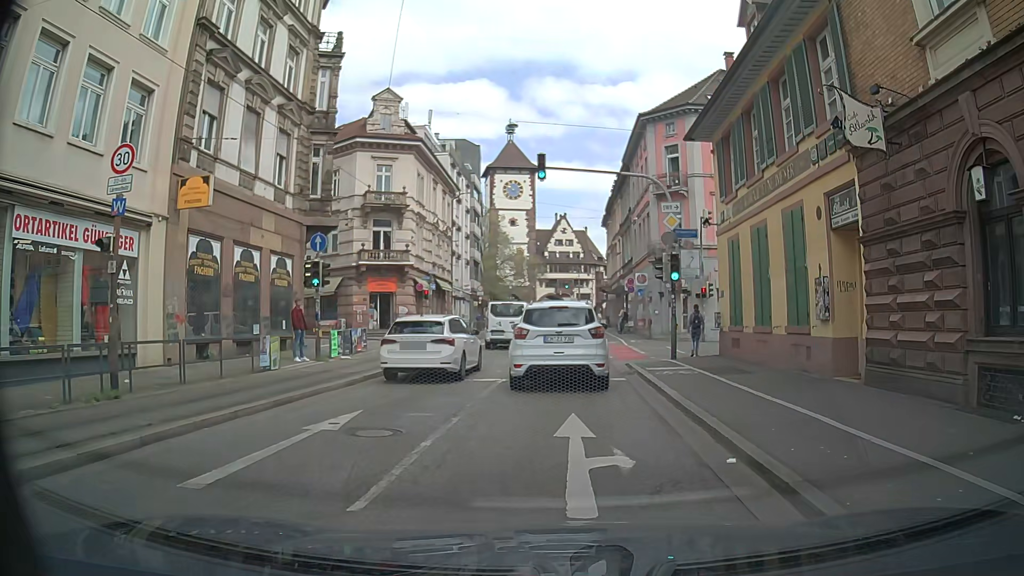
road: primary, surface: asphalt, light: Day
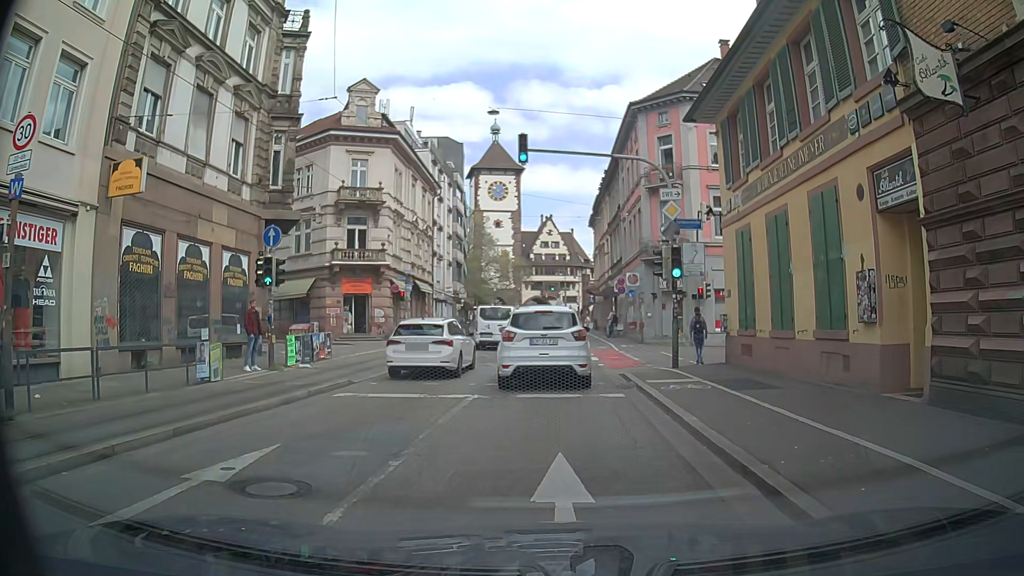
(+0.1, +2.6) m; +2°
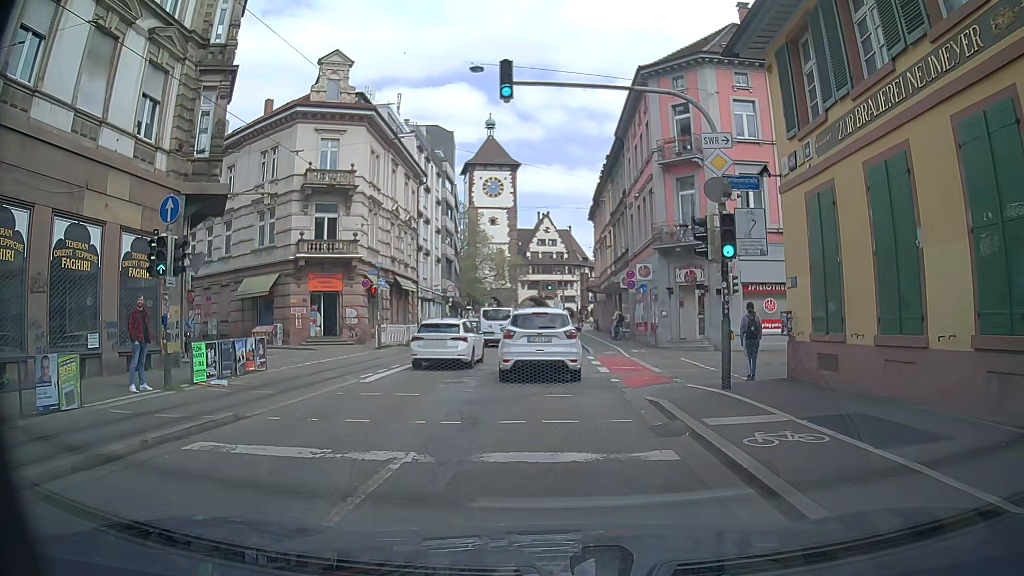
(+0.1, +5.5) m; -1°
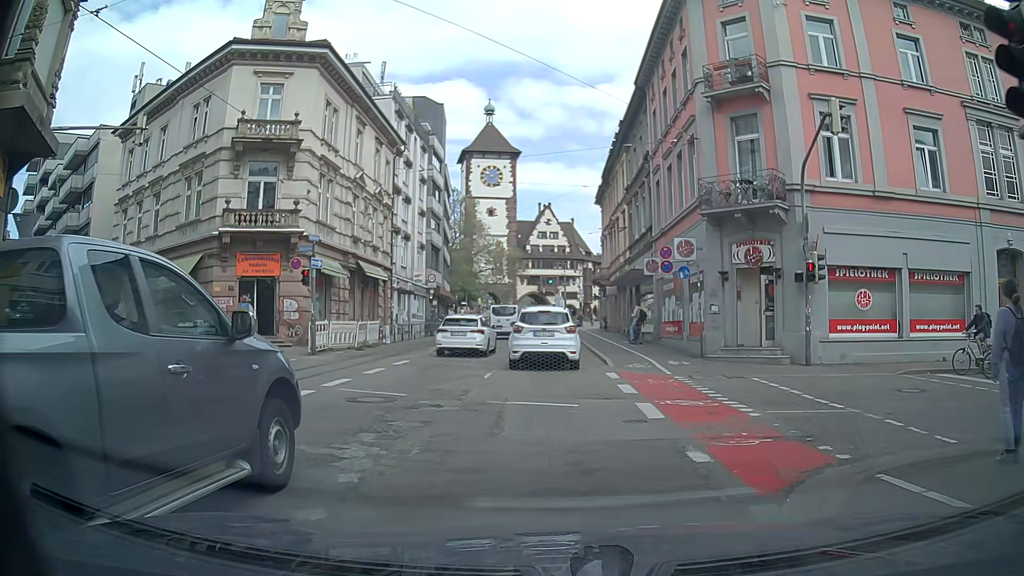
(+0.2, +9.1) m; +2°
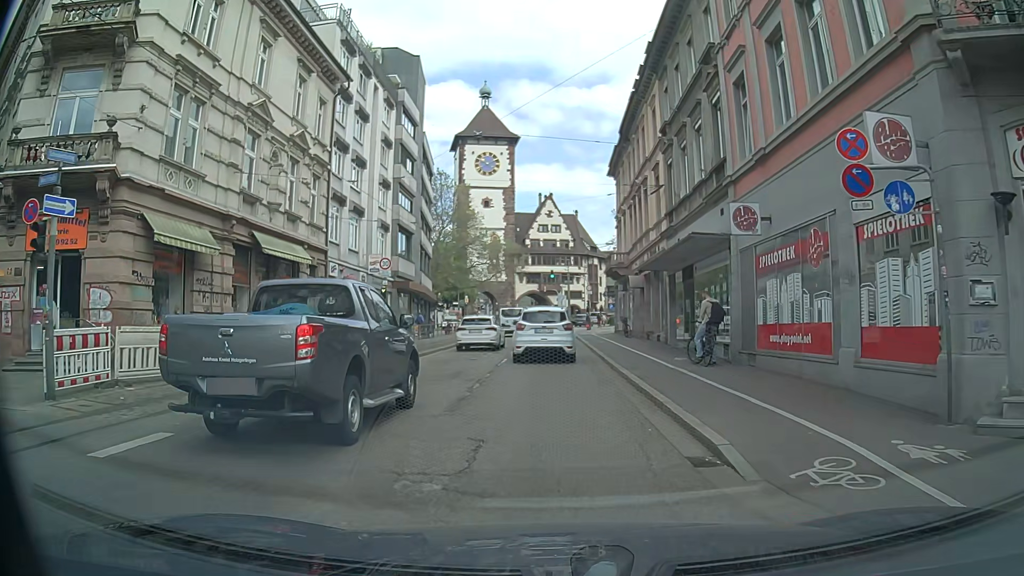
(-0.2, +13.5) m; +1°
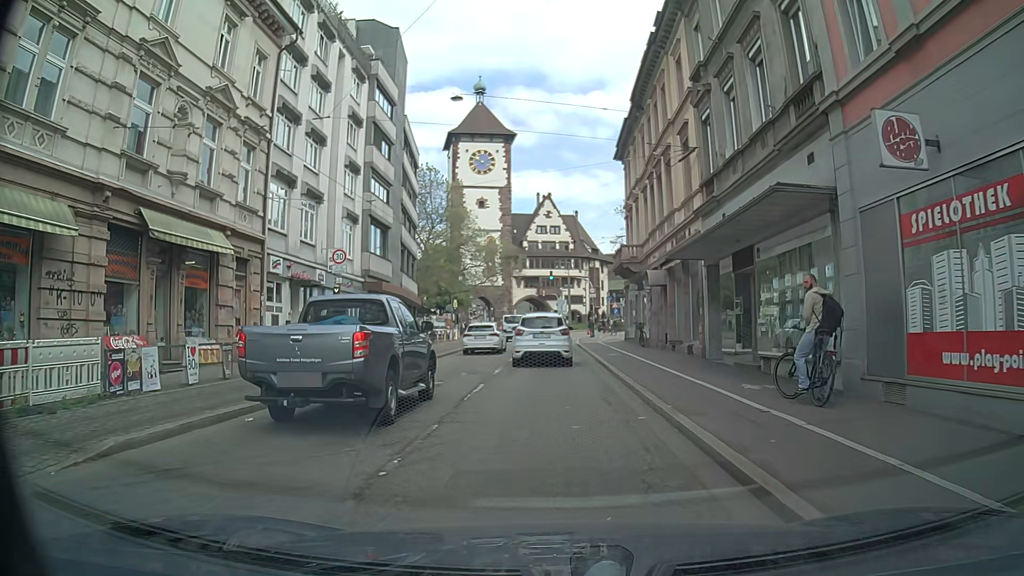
(-0.3, +7.1) m; -2°
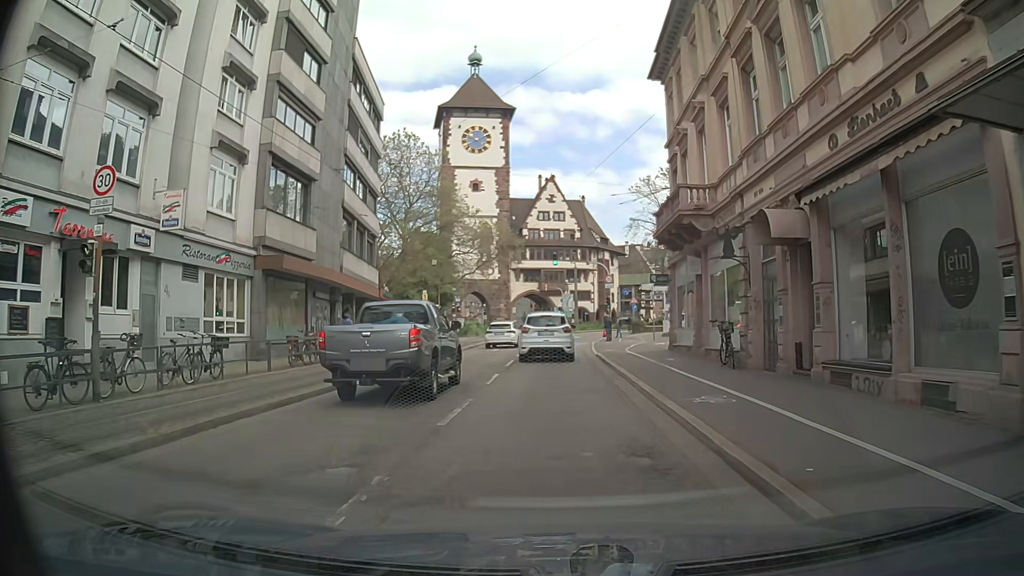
(0.0, +15.3) m; 0°
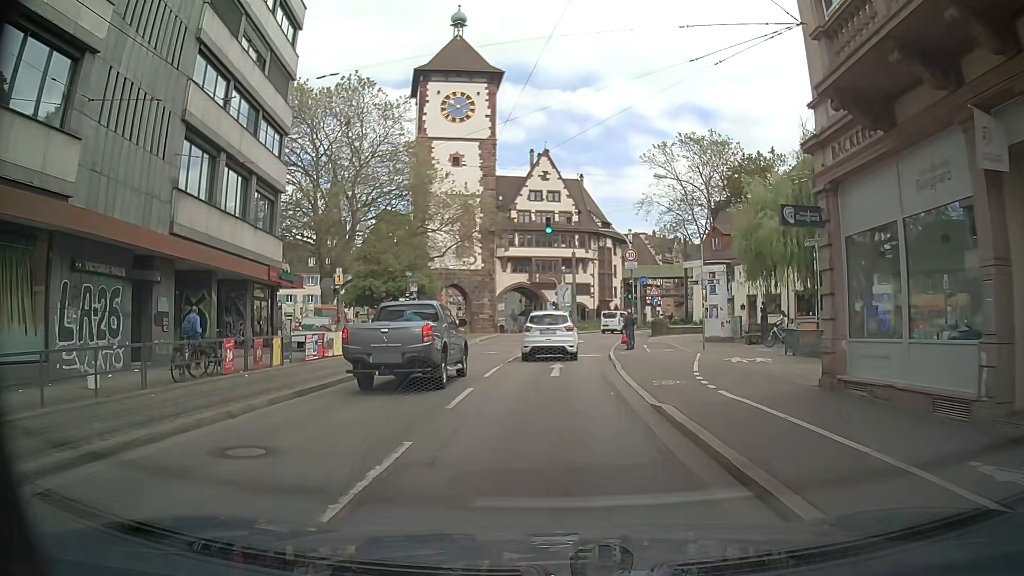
(+0.2, +16.4) m; +1°
(0, +10) (0, +20) (+1, +30) (+2, +40) (+3, +50) (+6, +59) (+9, +69) (+13, +78) (+18, +87) (+23, +95) m
